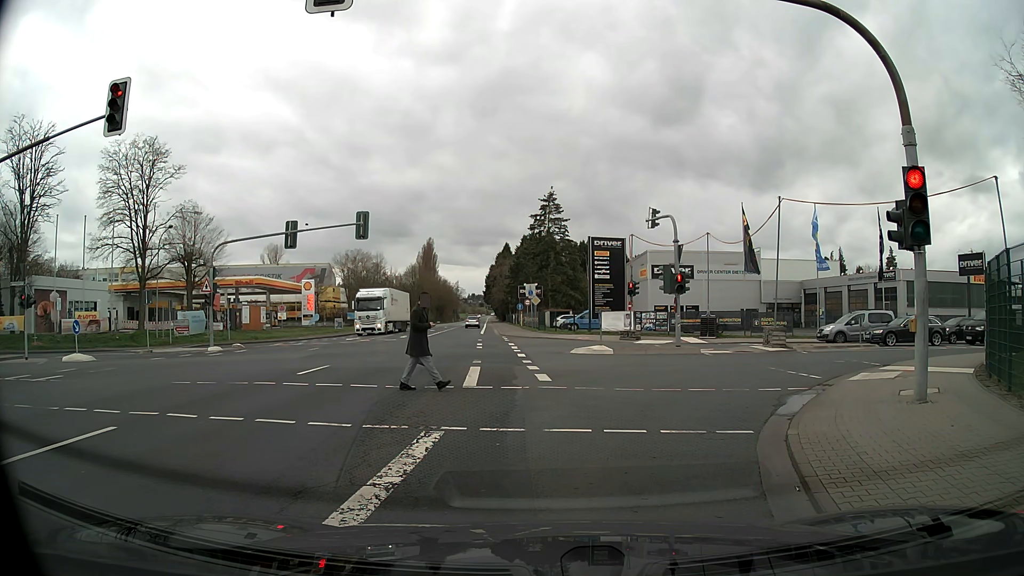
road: secondary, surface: asphalt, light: Day
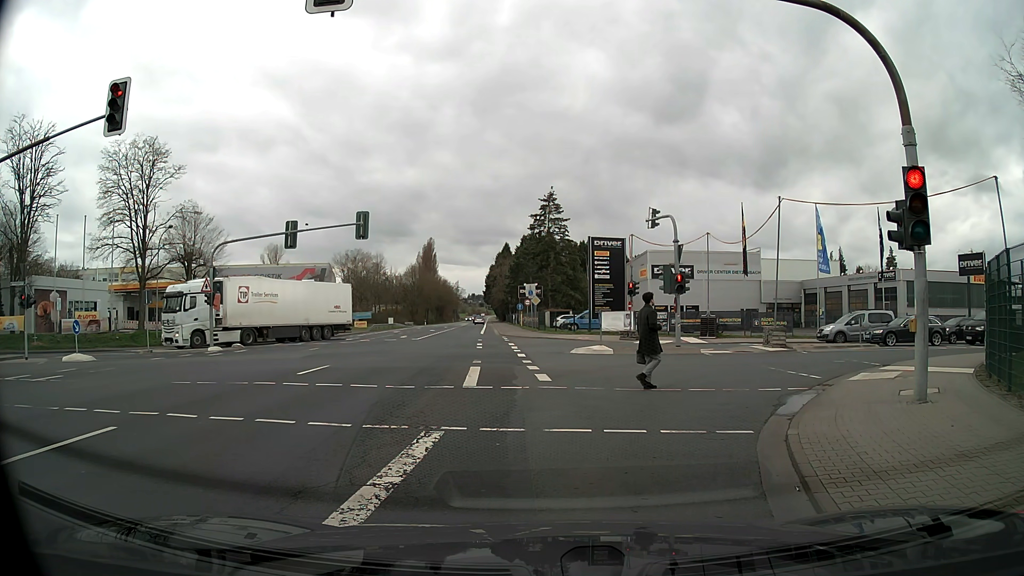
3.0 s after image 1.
(0.0, 0.0) m; 0°
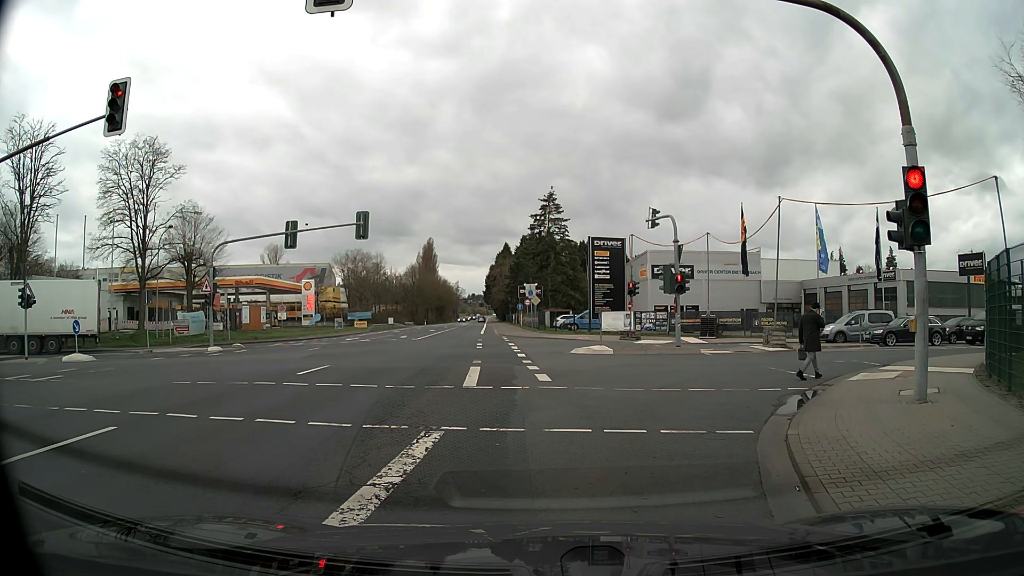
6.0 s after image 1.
(0.0, 0.0) m; 0°
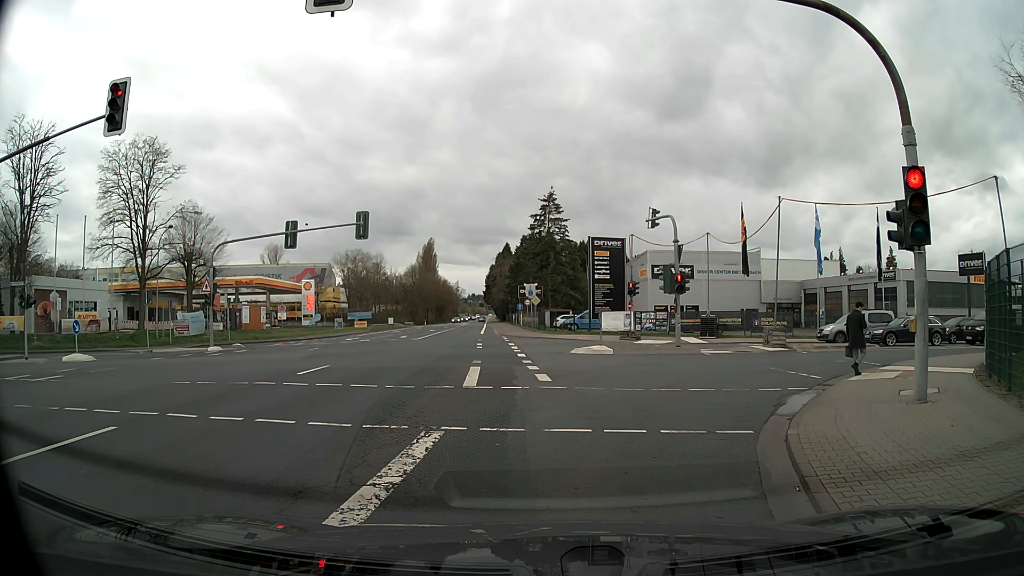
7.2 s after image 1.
(0.0, 0.0) m; 0°
